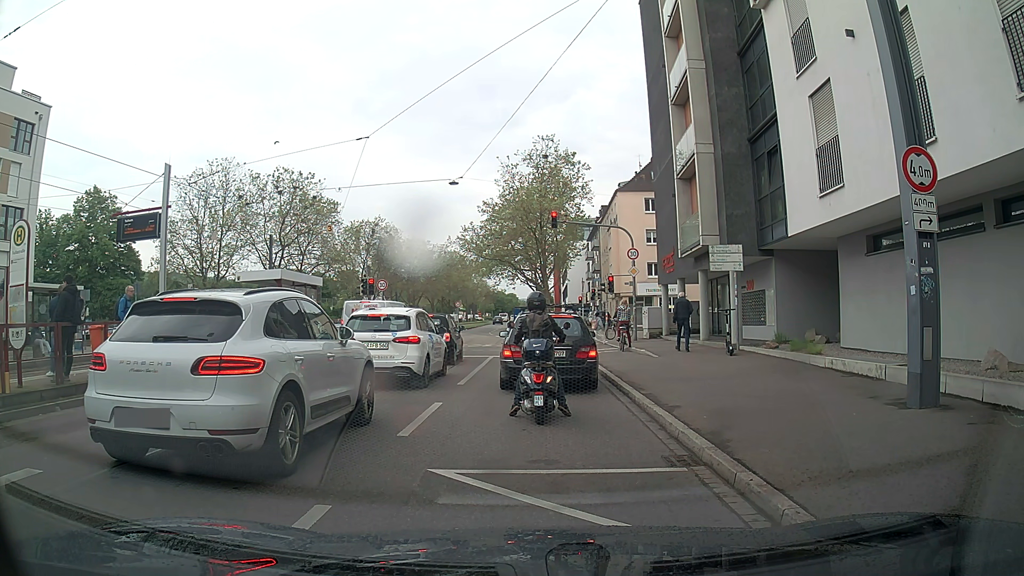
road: primary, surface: asphalt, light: Day
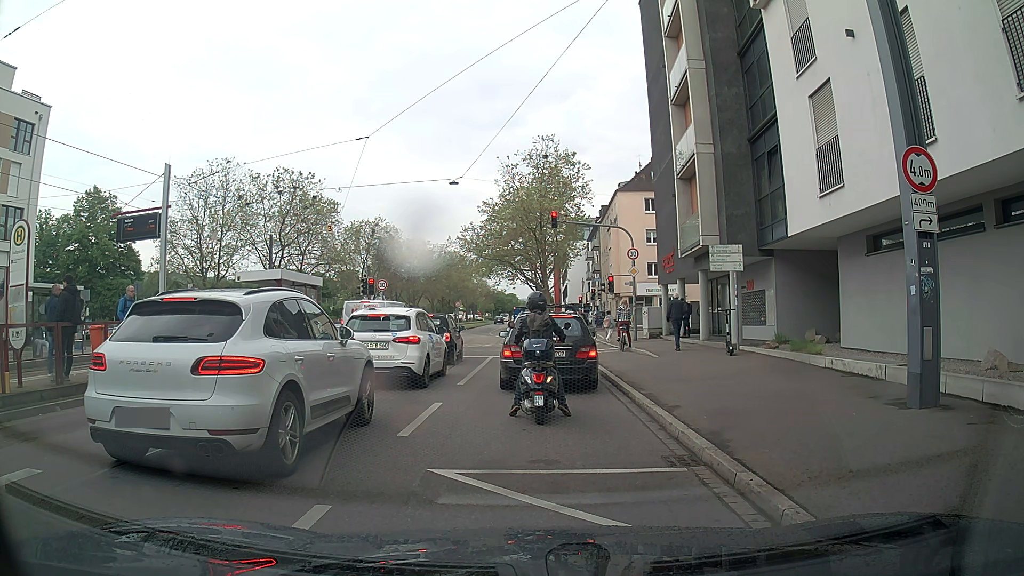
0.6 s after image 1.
(0.0, 0.0) m; 0°
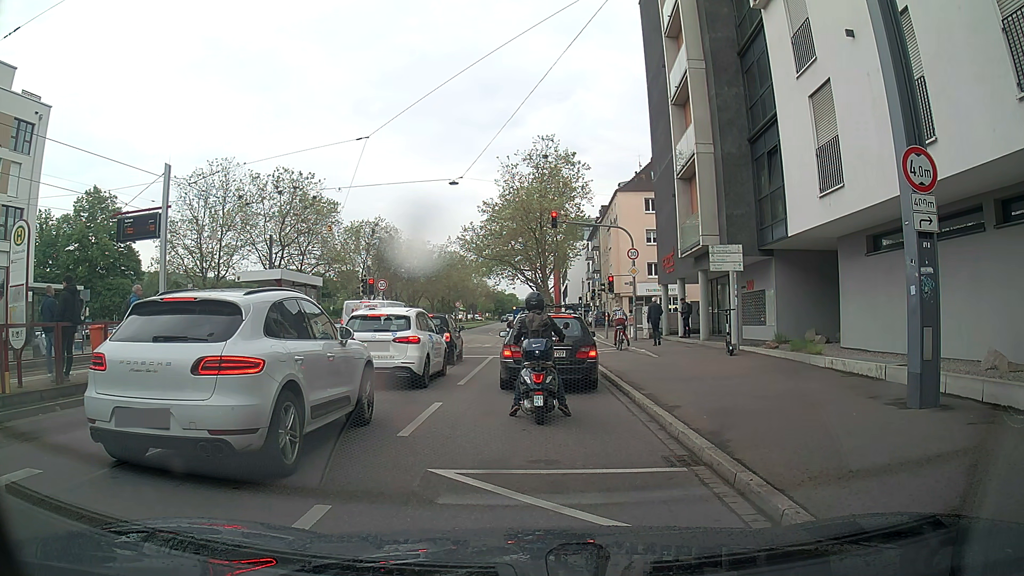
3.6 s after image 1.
(0.0, 0.0) m; 0°
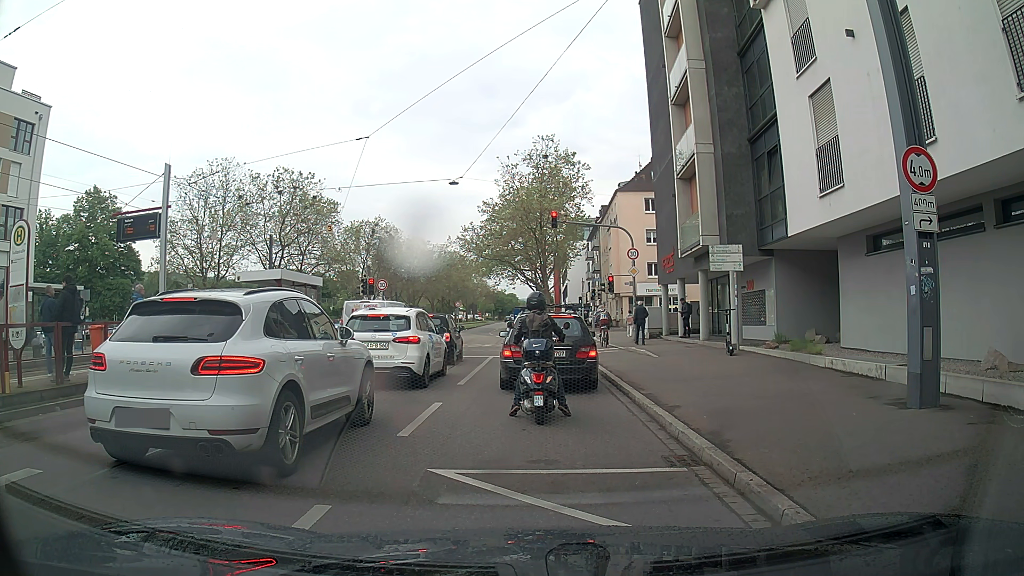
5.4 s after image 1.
(0.0, 0.0) m; 0°
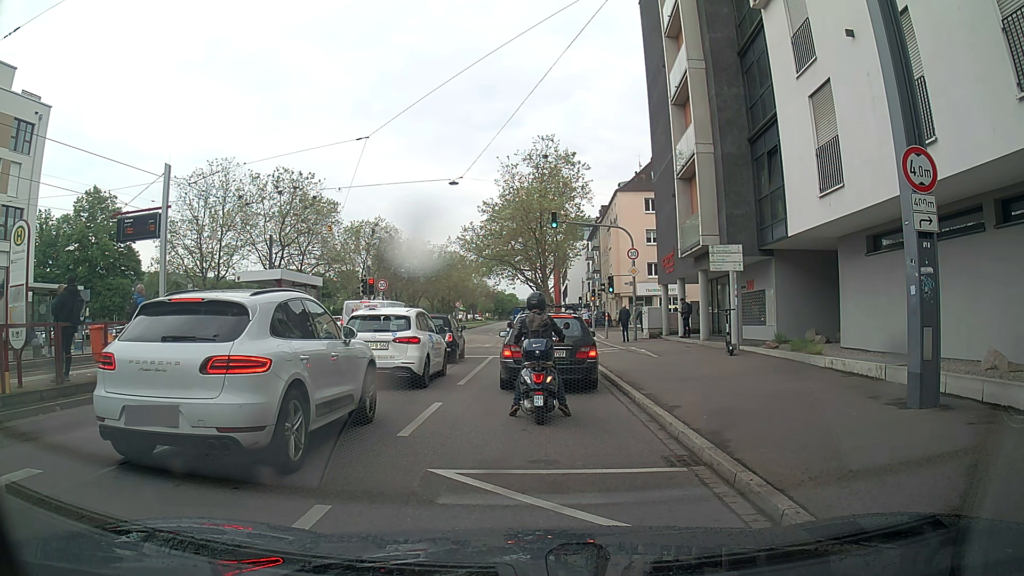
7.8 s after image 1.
(0.0, 0.0) m; 0°
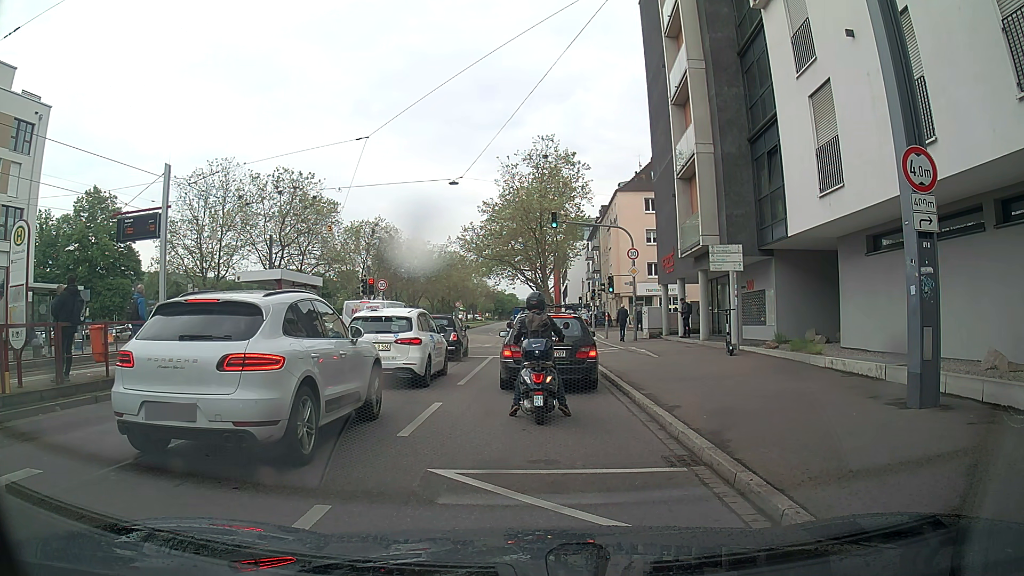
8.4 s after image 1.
(0.0, 0.0) m; 0°
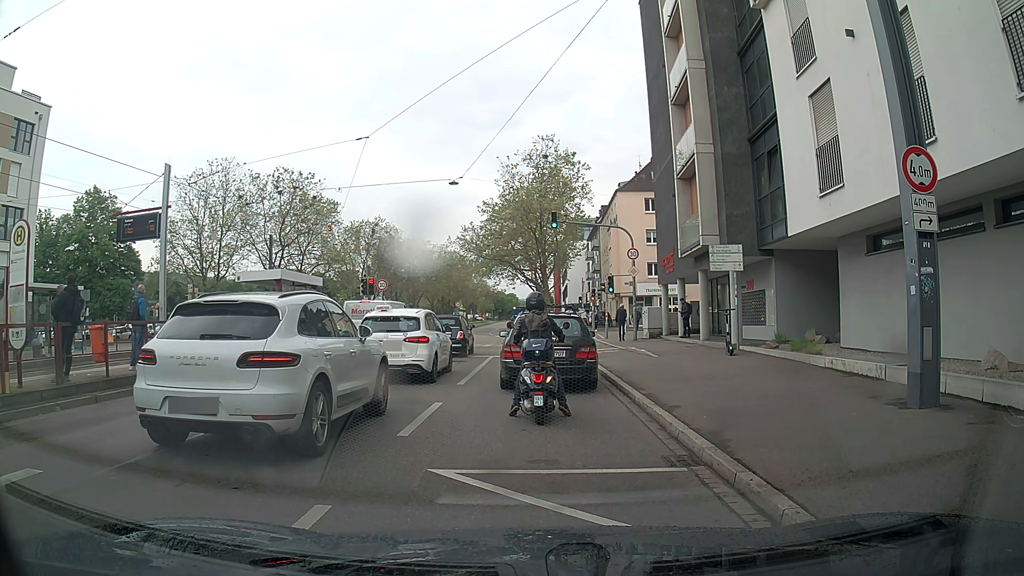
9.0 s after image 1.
(0.0, 0.0) m; 0°
